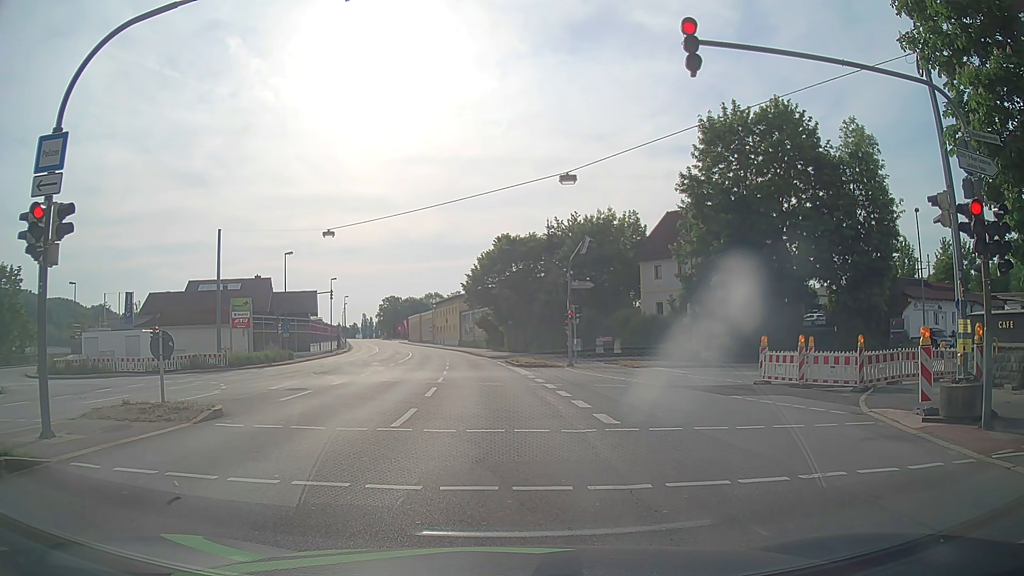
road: primary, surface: asphalt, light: Day
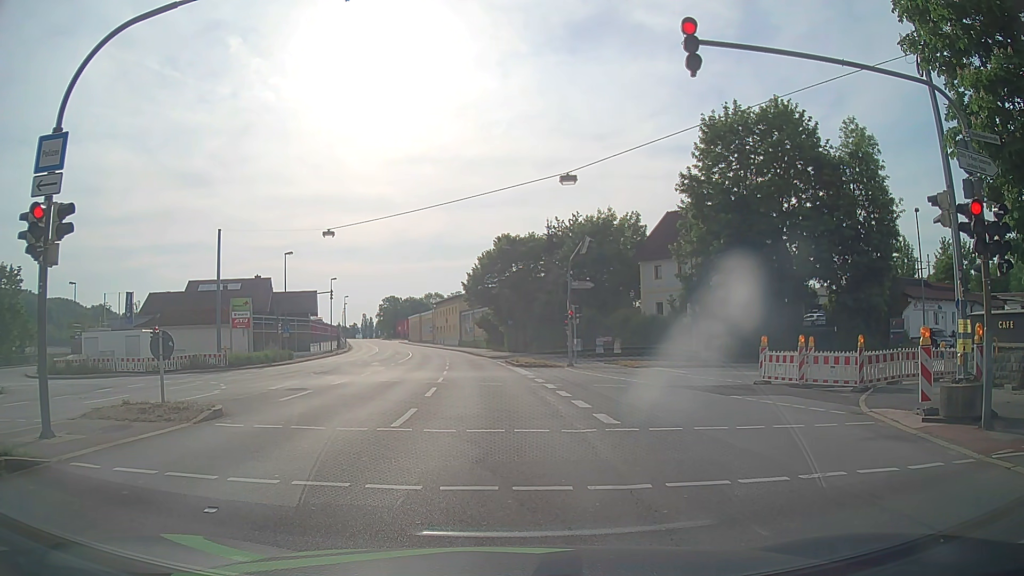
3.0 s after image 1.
(0.0, 0.0) m; 0°
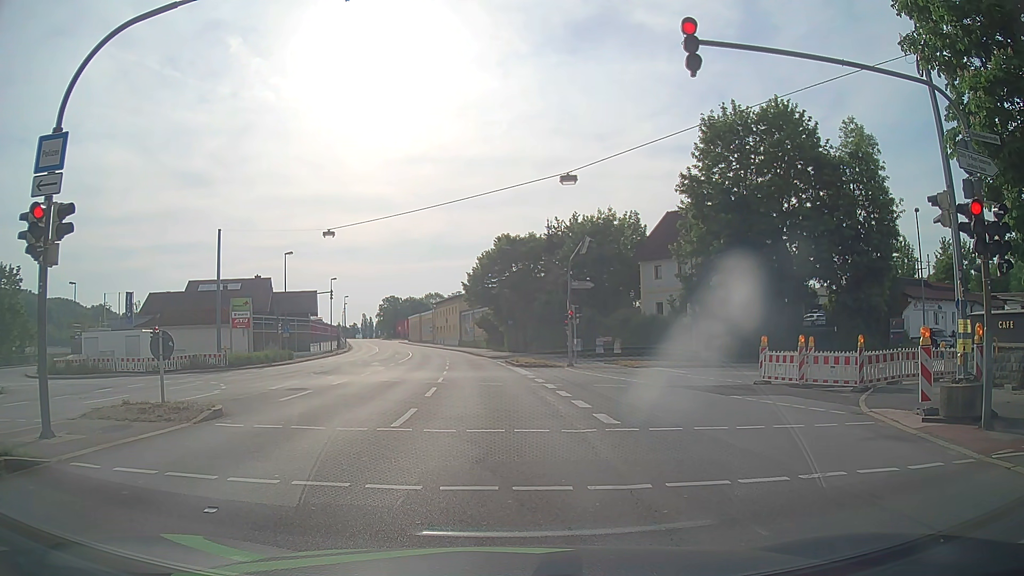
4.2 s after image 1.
(0.0, 0.0) m; 0°
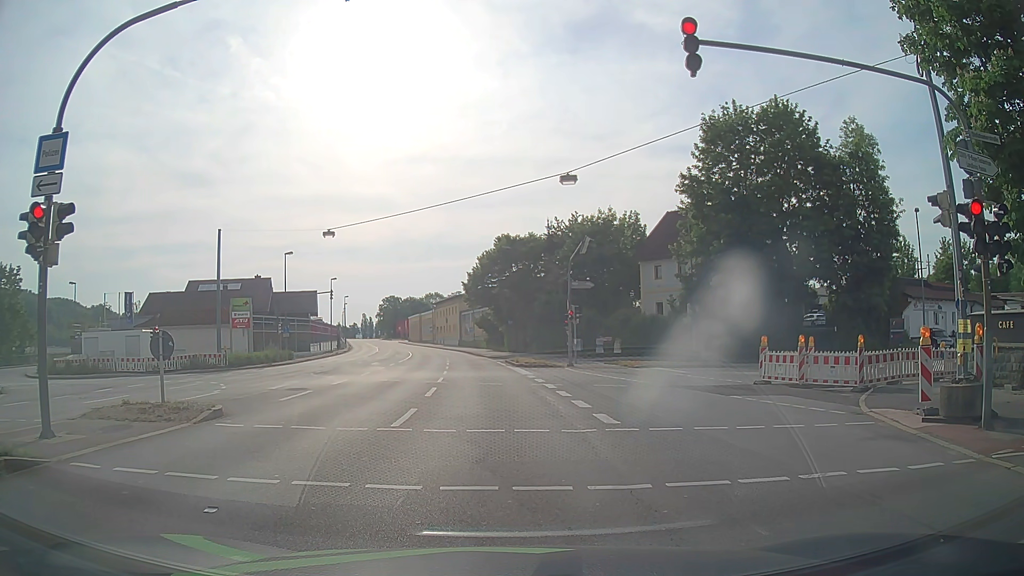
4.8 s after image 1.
(0.0, 0.0) m; 0°
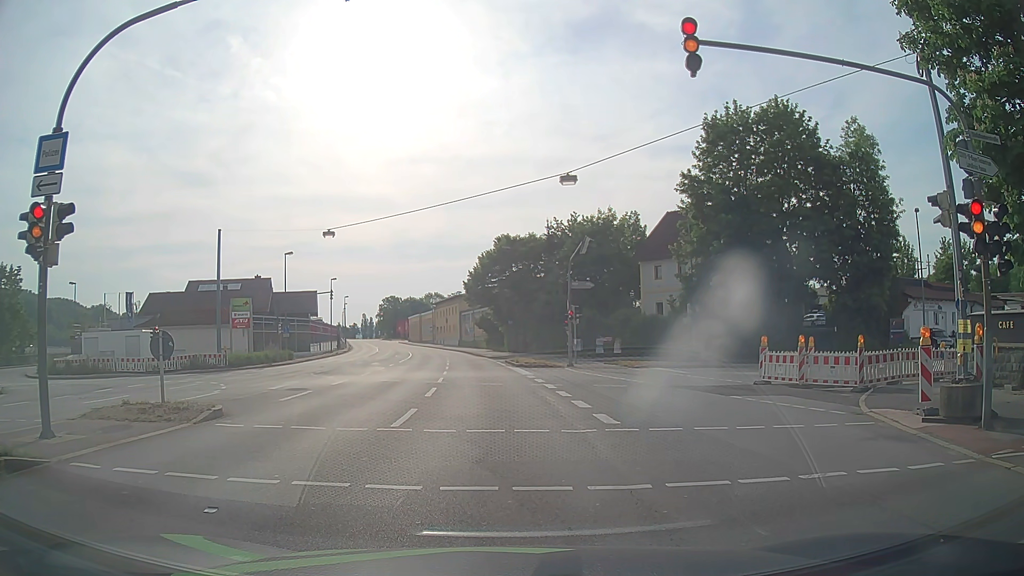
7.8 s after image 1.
(0.0, 0.0) m; 0°
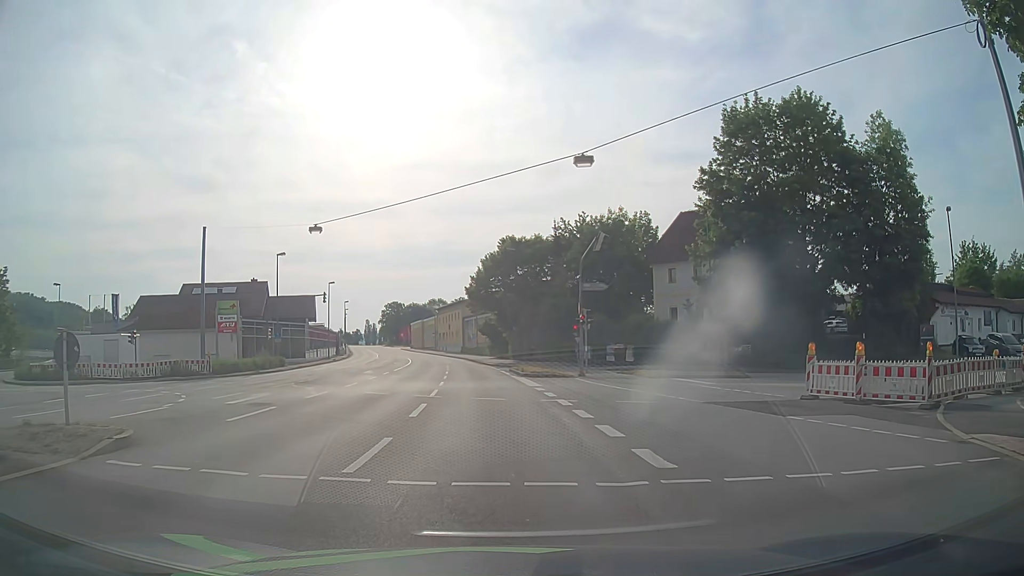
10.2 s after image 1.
(-0.1, +3.9) m; -1°
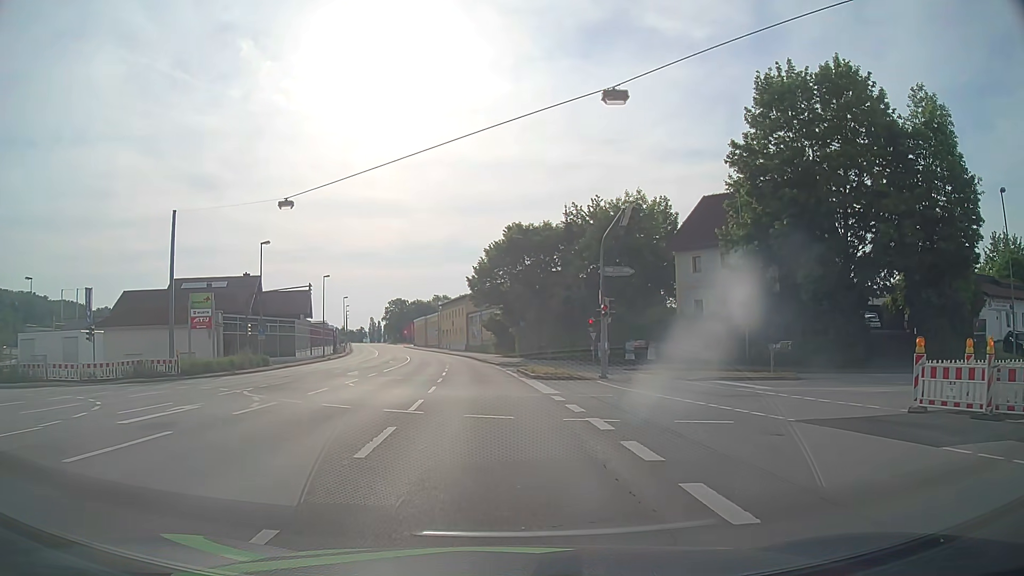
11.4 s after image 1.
(-0.1, +5.9) m; -1°
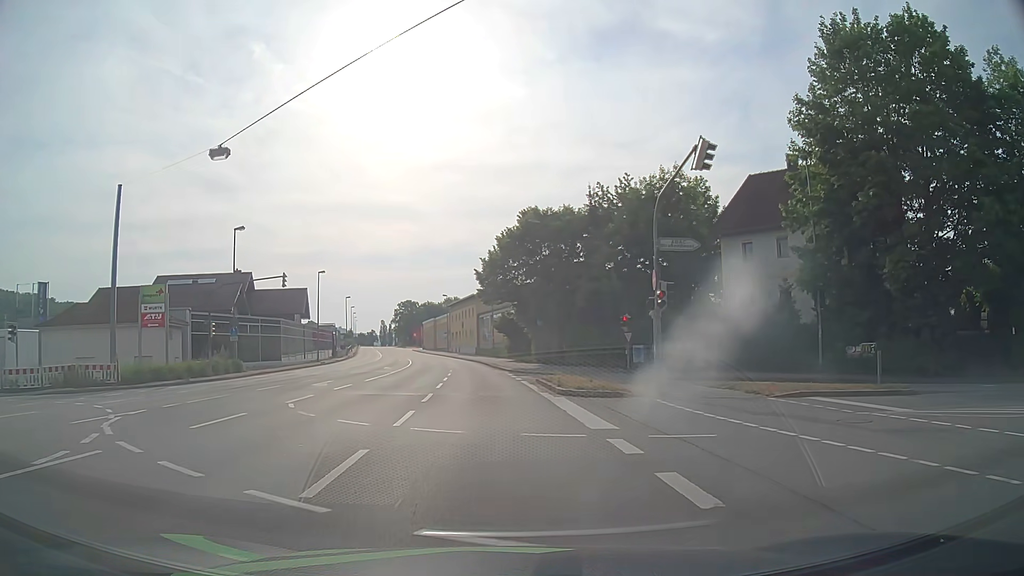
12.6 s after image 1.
(-0.1, +8.7) m; -2°
(0, +10) (0, +20) (-1, +30) (-2, +40) (-2, +50) (-3, +60) (-5, +70) (-6, +80) (-8, +89) (-10, +99) m
